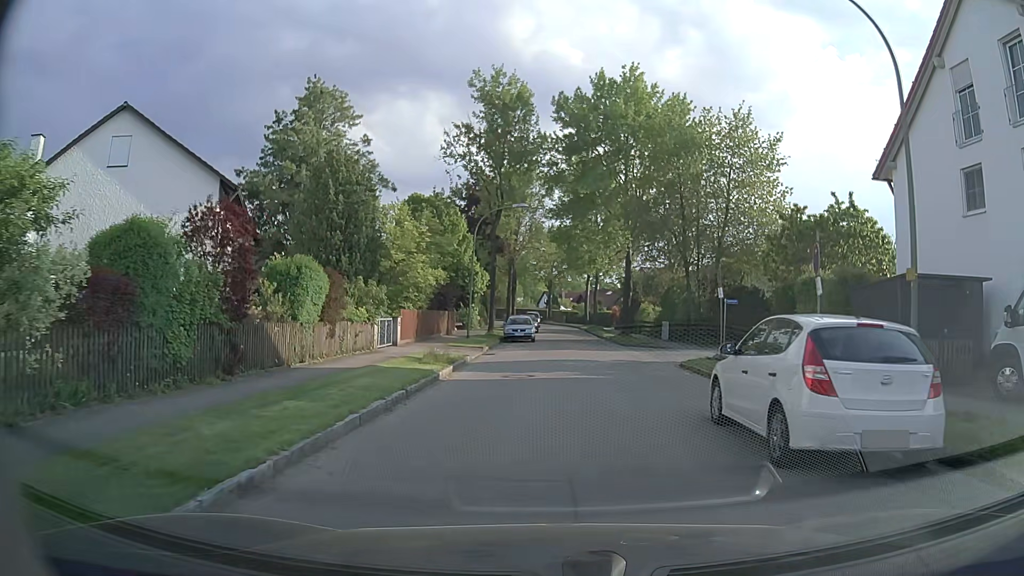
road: residential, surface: asphalt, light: Day
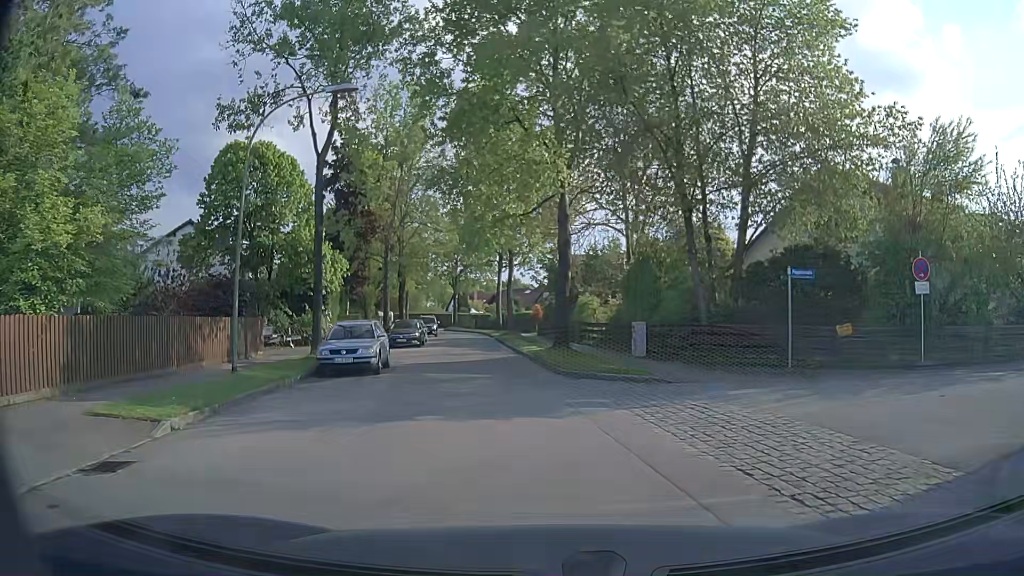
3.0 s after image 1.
(+1.3, +19.3) m; +6°
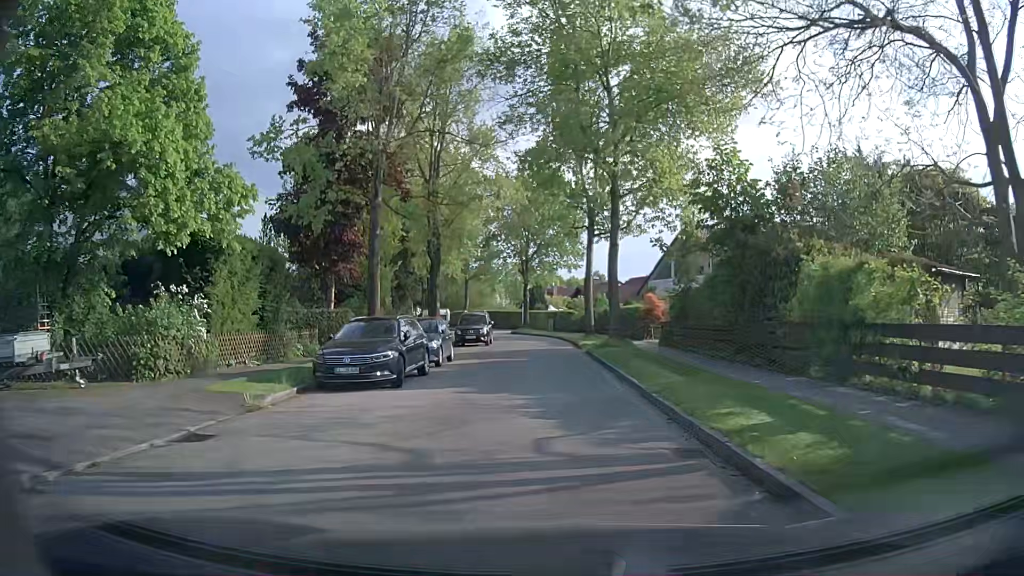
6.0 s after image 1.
(-1.9, +22.2) m; -6°
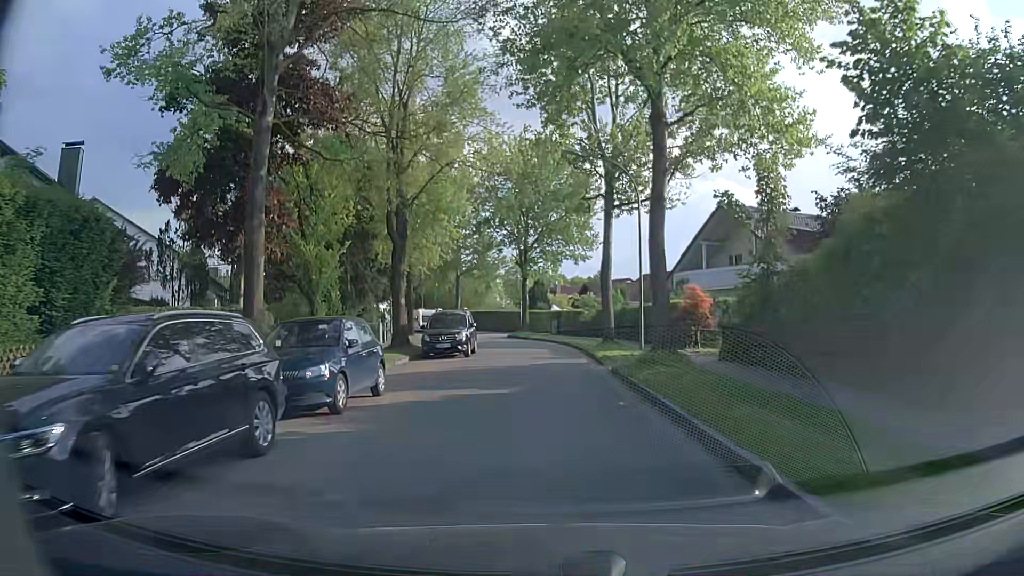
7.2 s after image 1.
(-0.1, +10.0) m; -1°
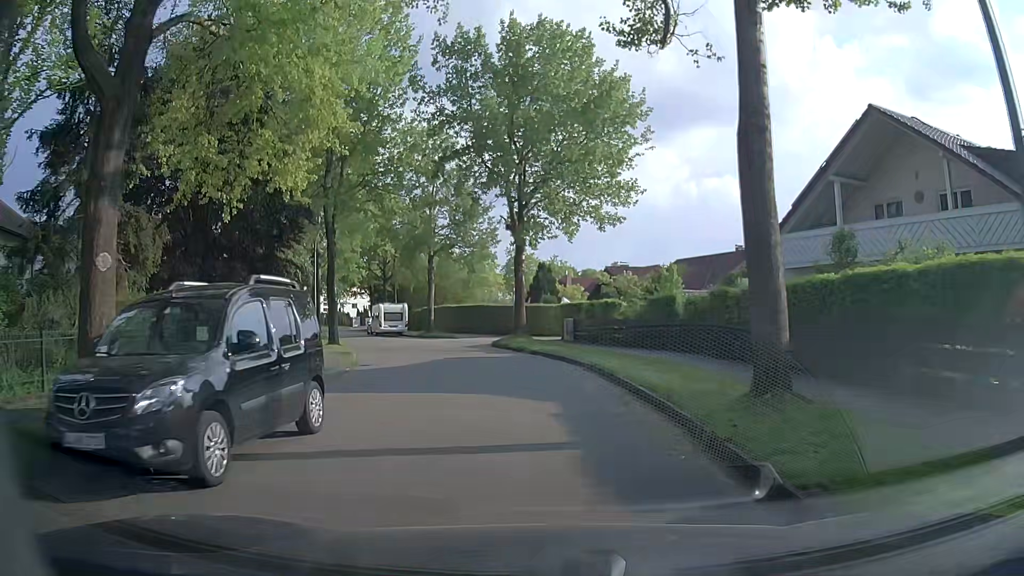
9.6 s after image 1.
(0.0, +20.0) m; 0°
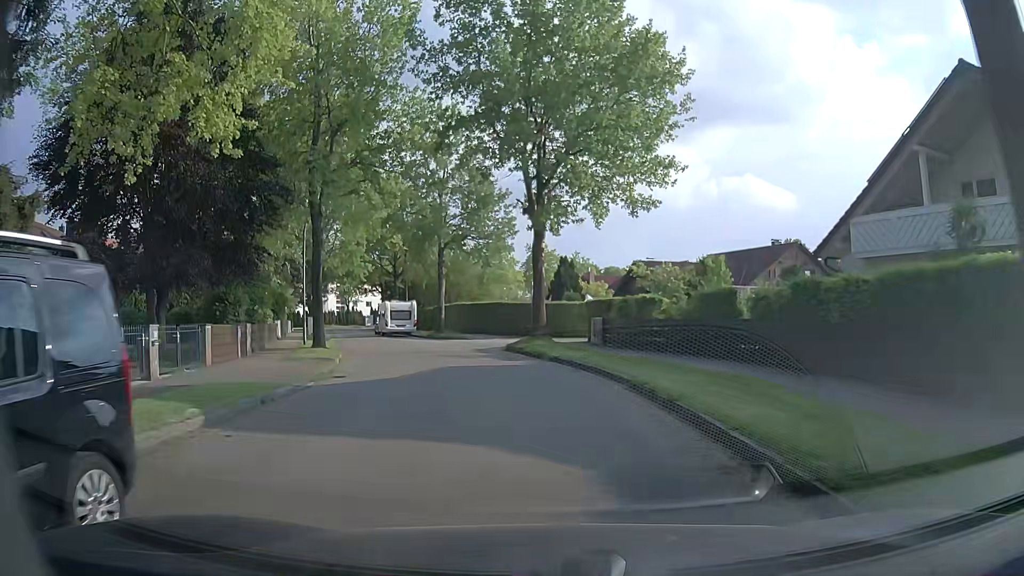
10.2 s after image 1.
(-0.2, +4.8) m; -4°
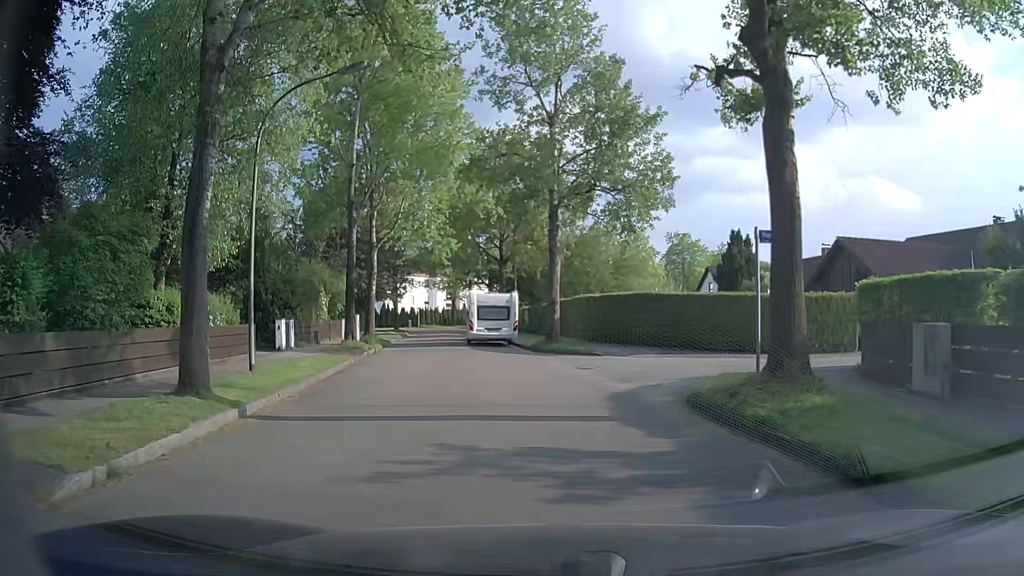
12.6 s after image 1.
(-1.1, +16.9) m; -9°
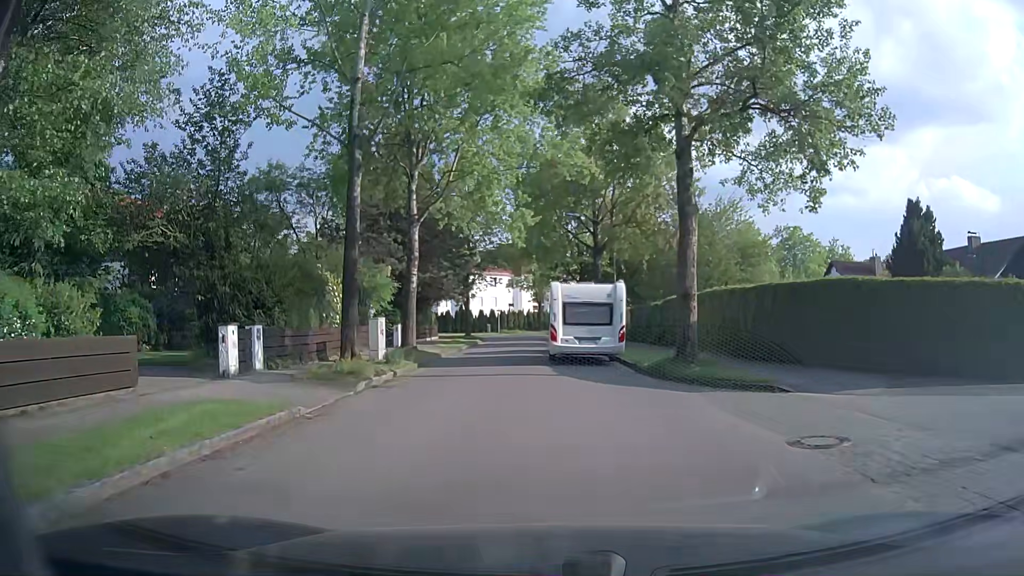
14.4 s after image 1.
(-0.7, +11.2) m; -6°
(-1, +10) (-2, +20) (-3, +30) (-2, +40) (-1, +50) (-2, +60) (-10, +65) (-20, +65) (-30, +65) (-40, +65) m
